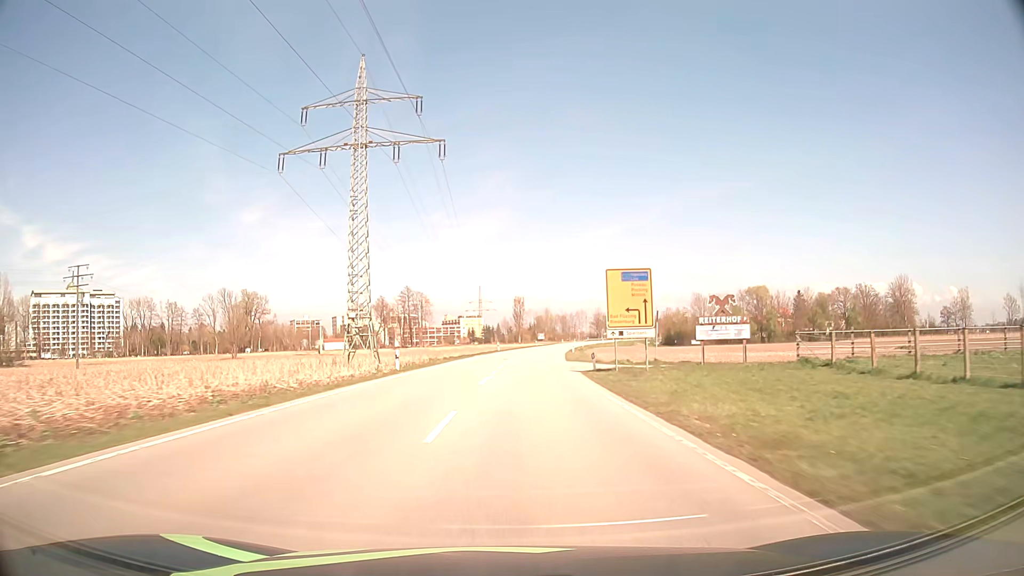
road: secondary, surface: asphalt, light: Day
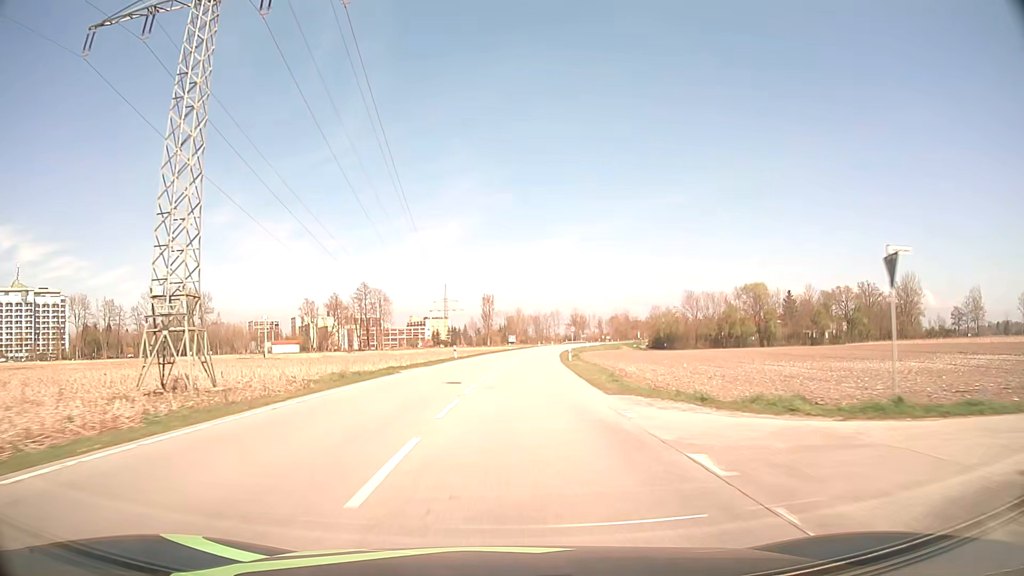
(+0.6, +27.9) m; +3°
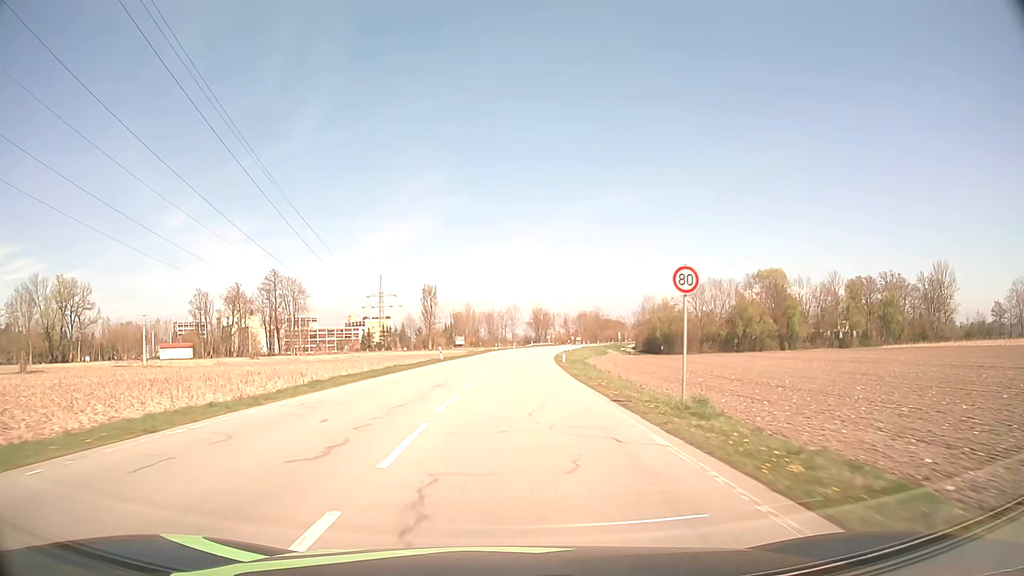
(+1.8, +52.8) m; +4°
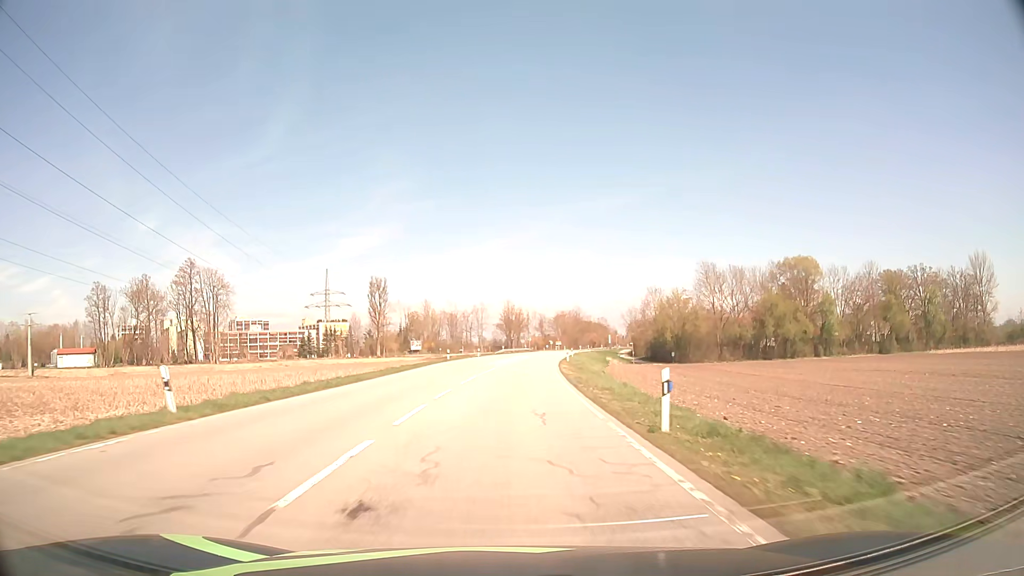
(+1.0, +37.6) m; +3°
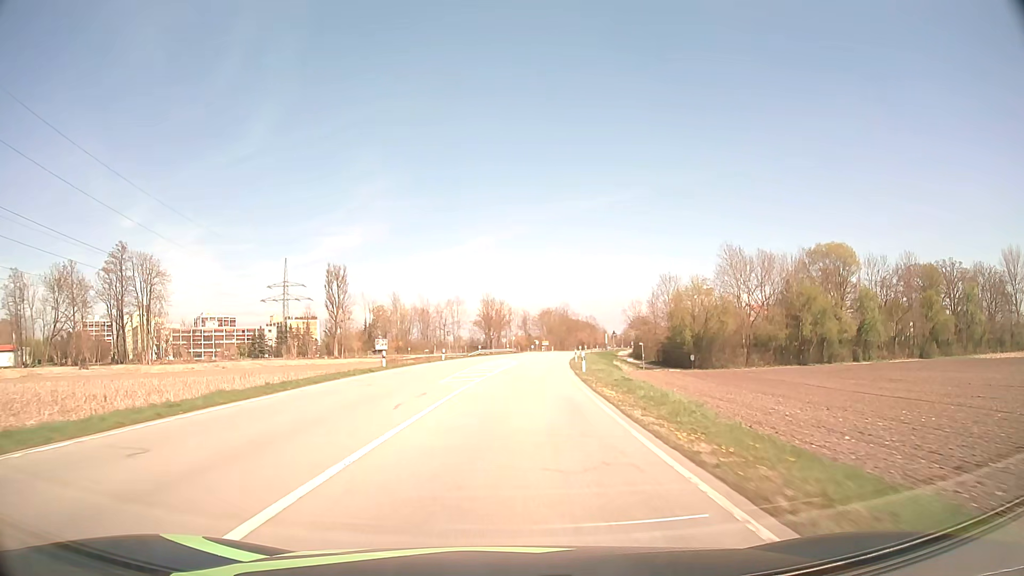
(+0.3, +25.0) m; +1°
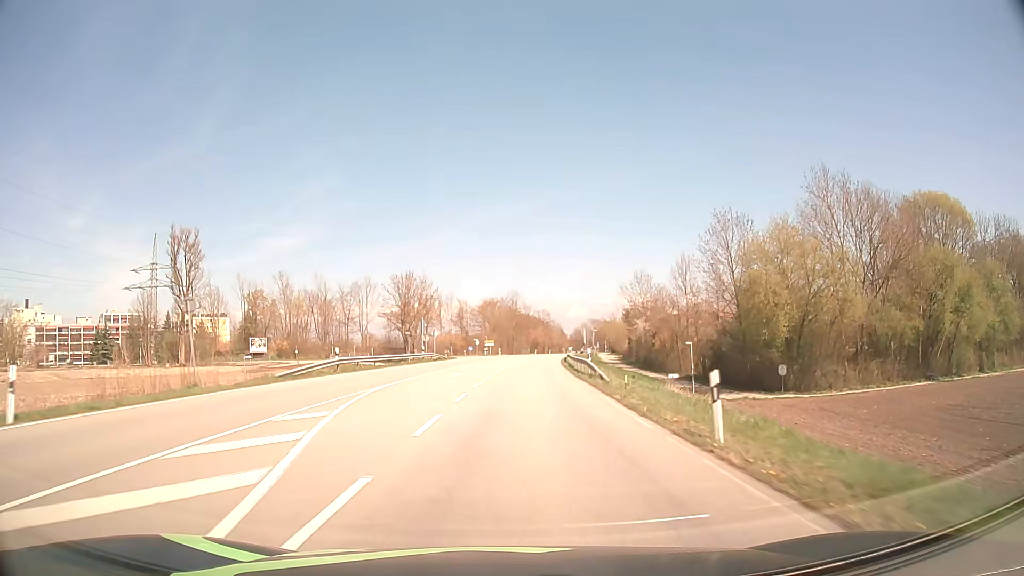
(+2.3, +50.2) m; +5°
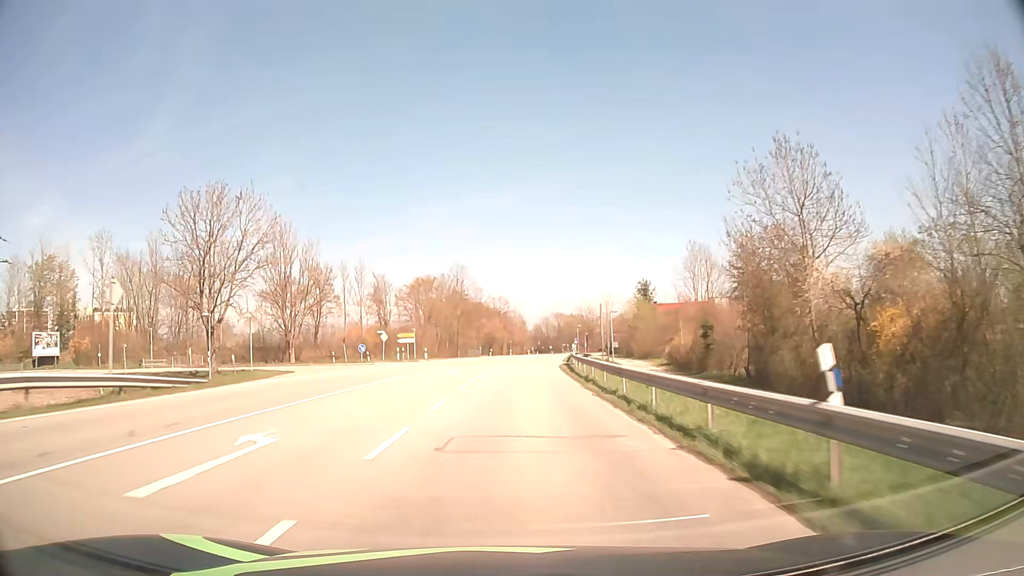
(+2.0, +50.4) m; +4°
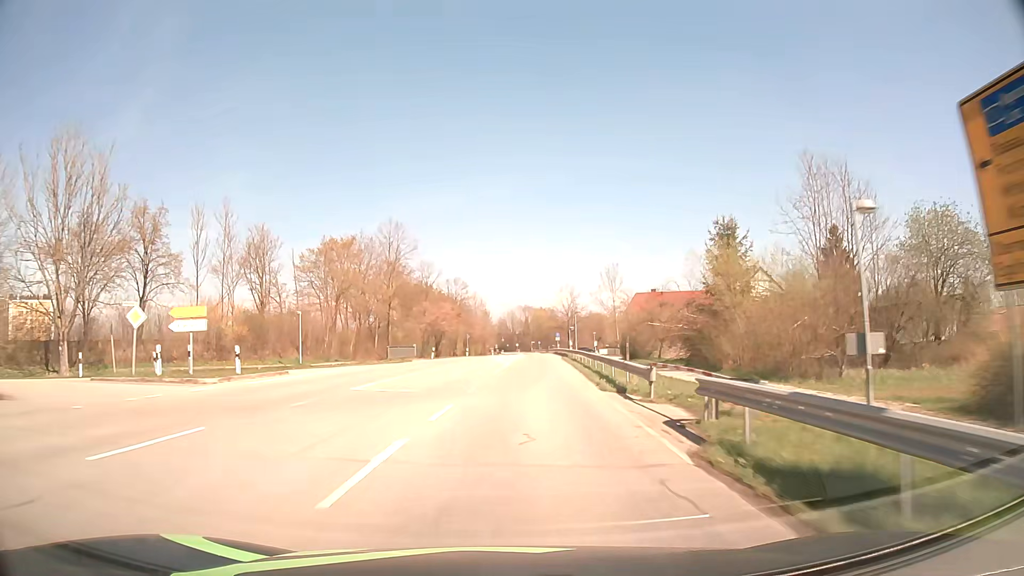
(+0.8, +37.4) m; +3°
(0, +10) (0, +20) (+1, +30) (+1, +40) (+2, +50) (+2, +60) (+3, +70) (+3, +80) (+4, +90) (+4, +100) m
